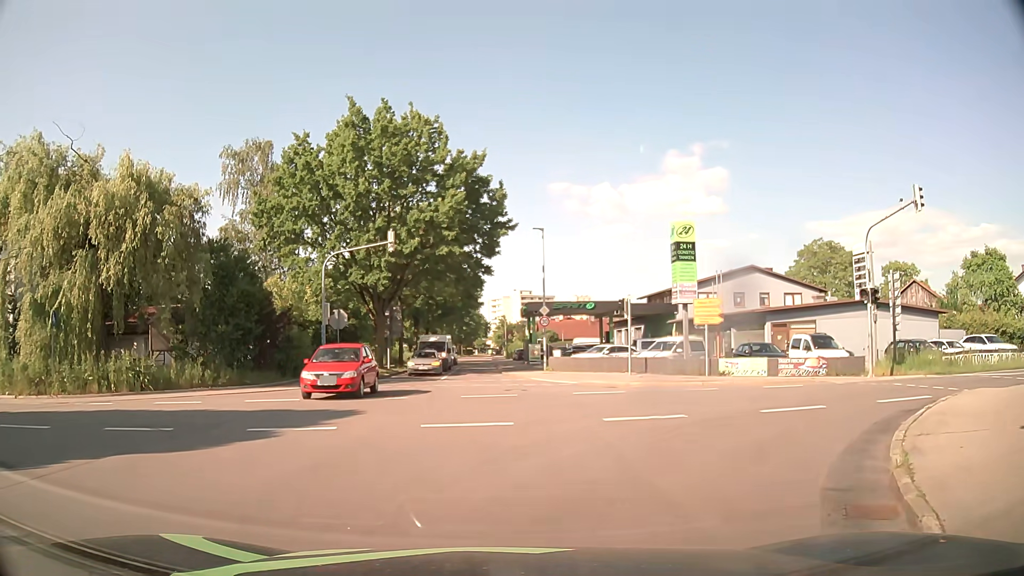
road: tertiary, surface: asphalt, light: Day
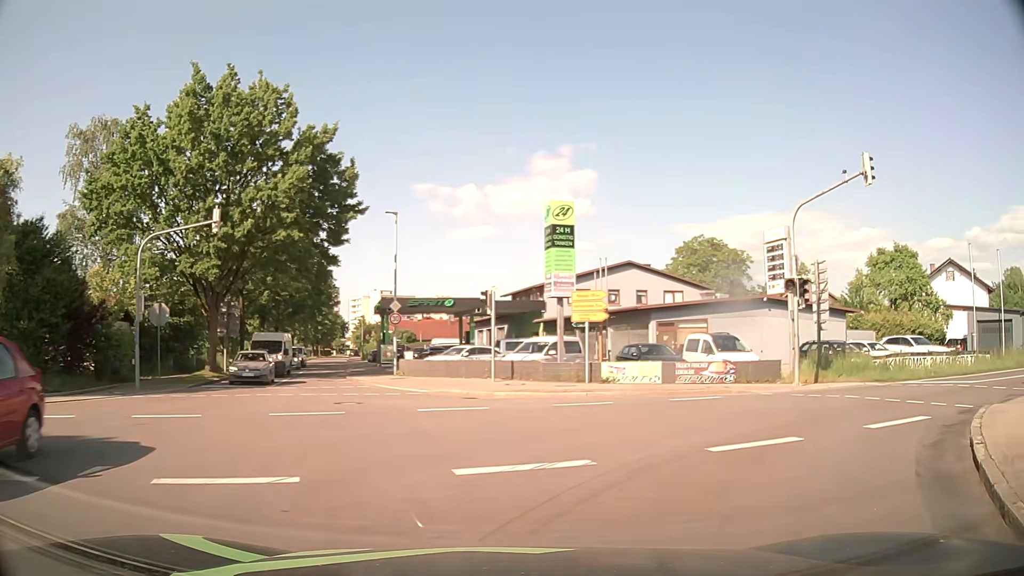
(+0.4, +4.9) m; +11°
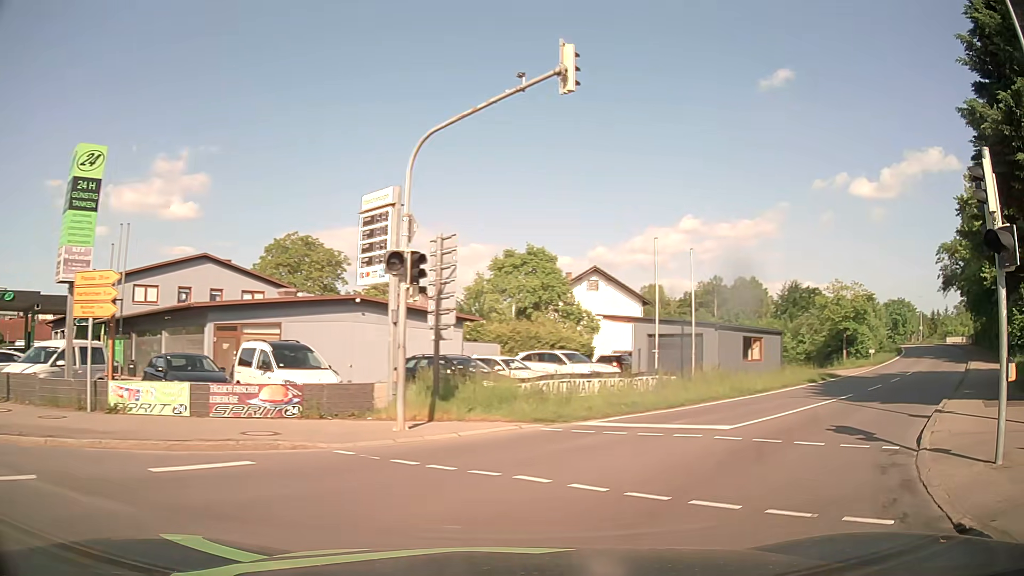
(+2.4, +8.1) m; +36°
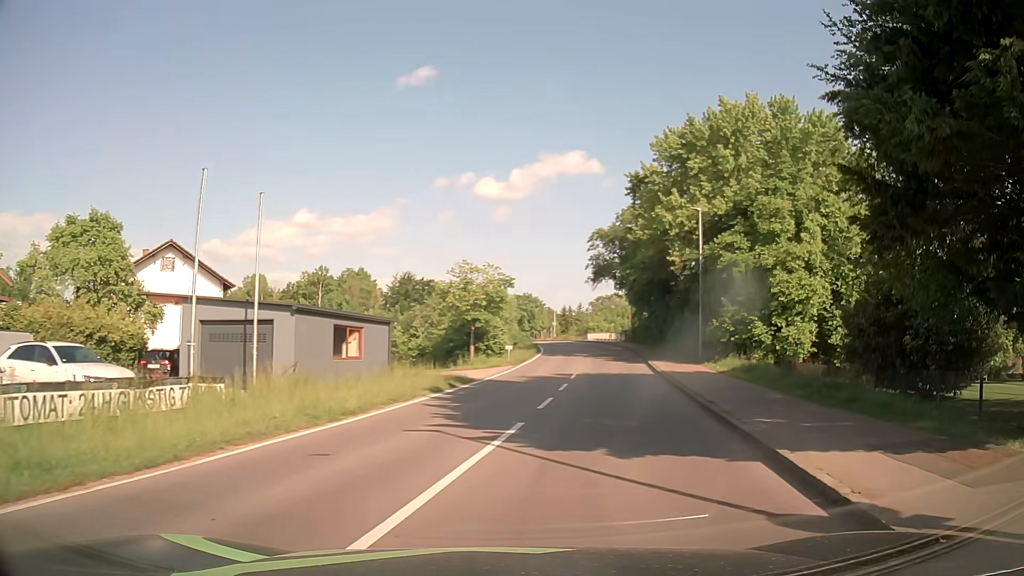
(+2.8, +9.4) m; +32°
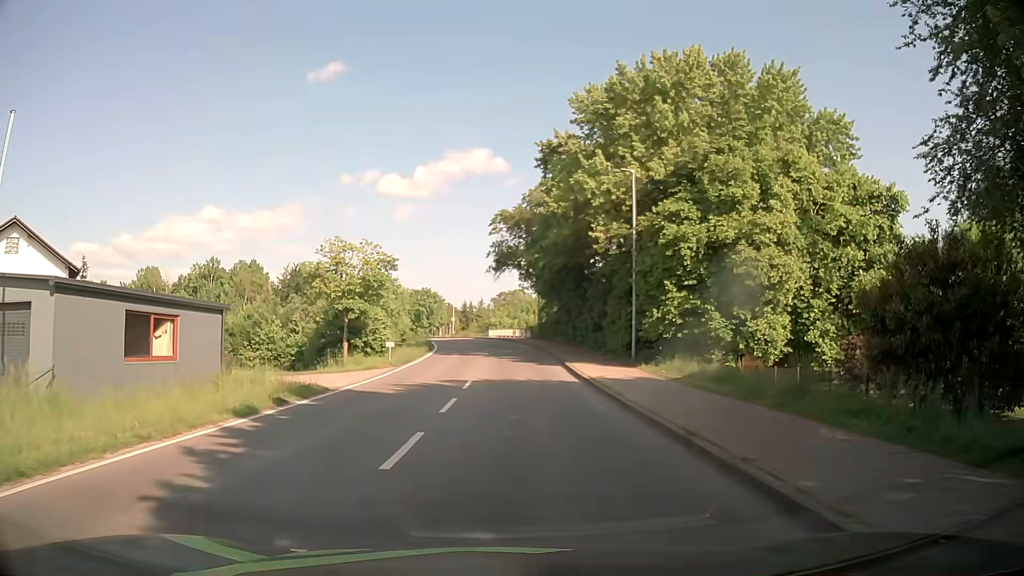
(+0.7, +8.0) m; +9°
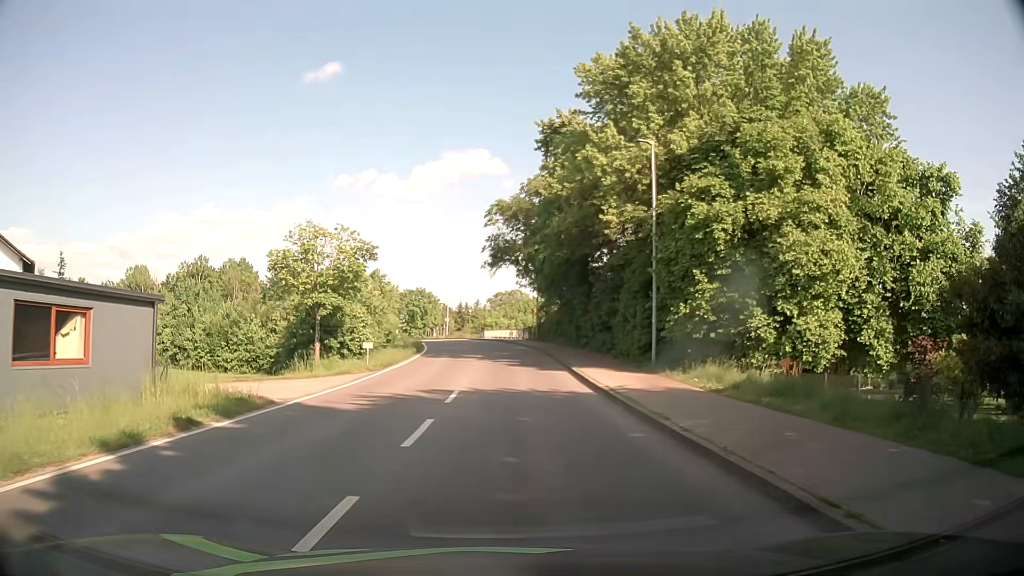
(0.0, +4.5) m; 0°
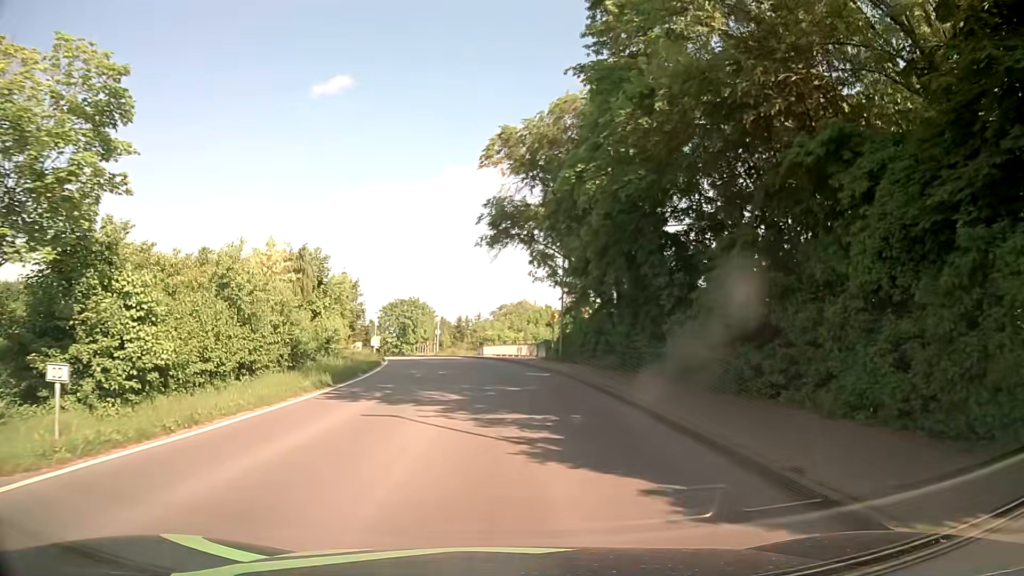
(-0.1, +20.9) m; -1°
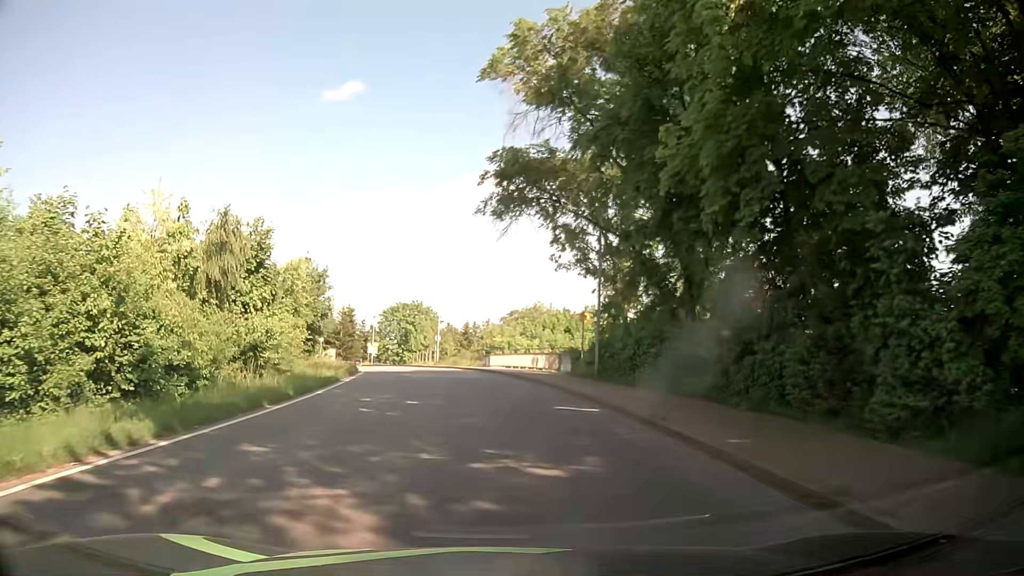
(-0.1, +11.2) m; 0°
(0, +10) (-1, +20) (-2, +30) (-4, +40) (-6, +49) (-9, +59) (-13, +68) (-17, +77) (-22, +86) (-27, +95) m
